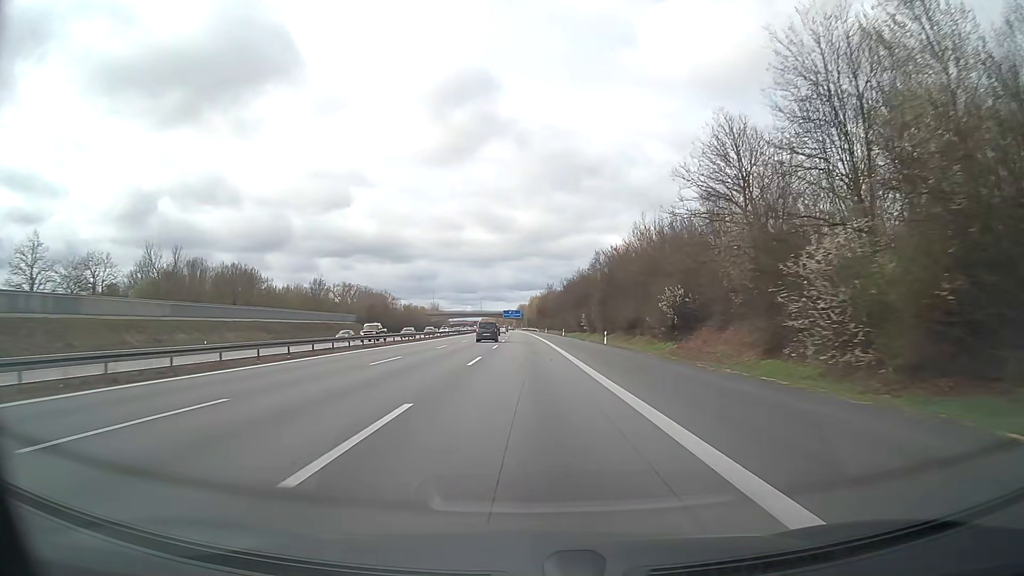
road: motorway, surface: asphalt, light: Day
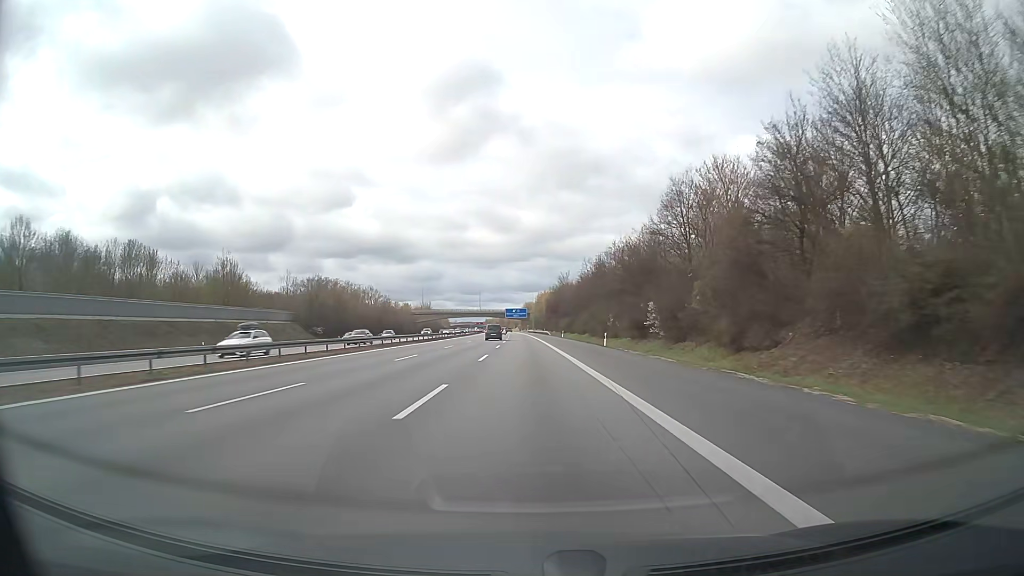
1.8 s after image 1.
(-0.2, +49.8) m; -1°
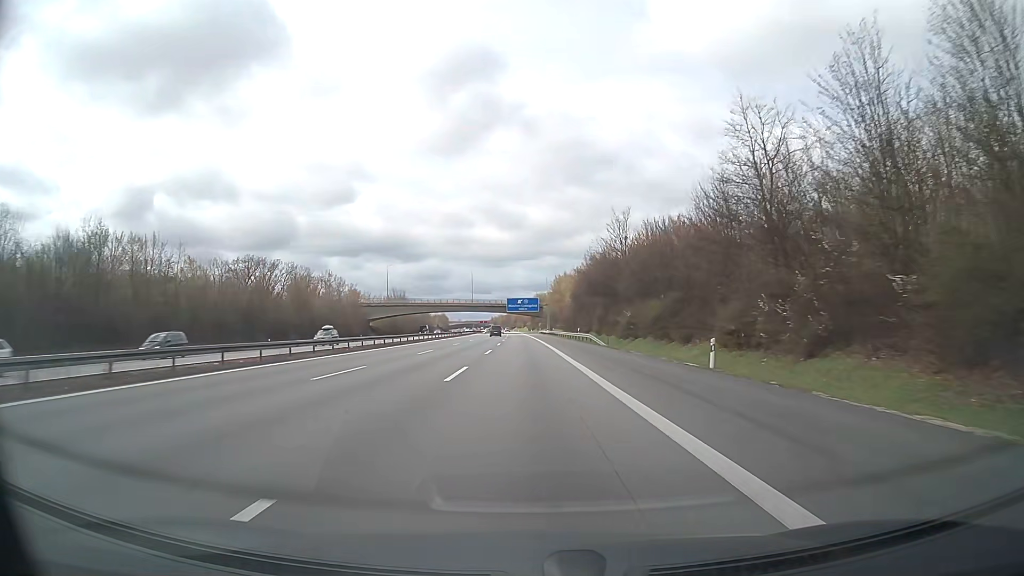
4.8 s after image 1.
(-0.6, +83.0) m; -1°
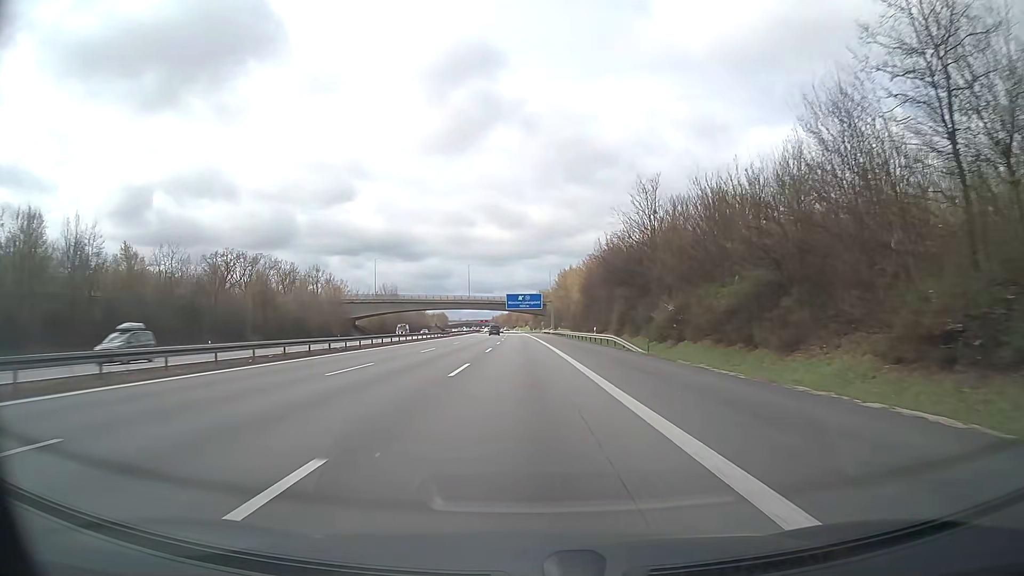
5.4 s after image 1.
(0.0, +16.6) m; 0°
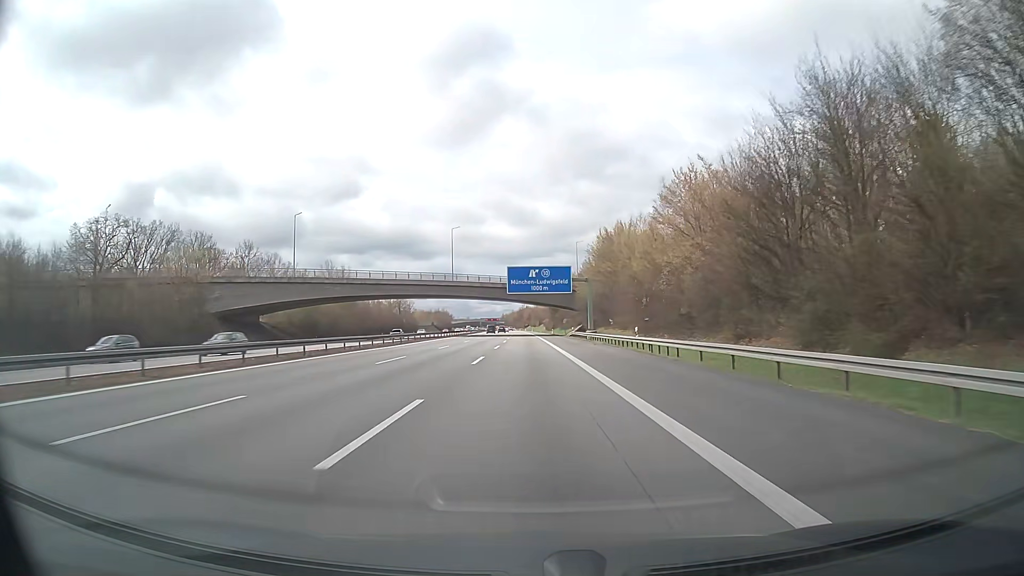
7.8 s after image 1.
(-0.6, +66.4) m; -1°
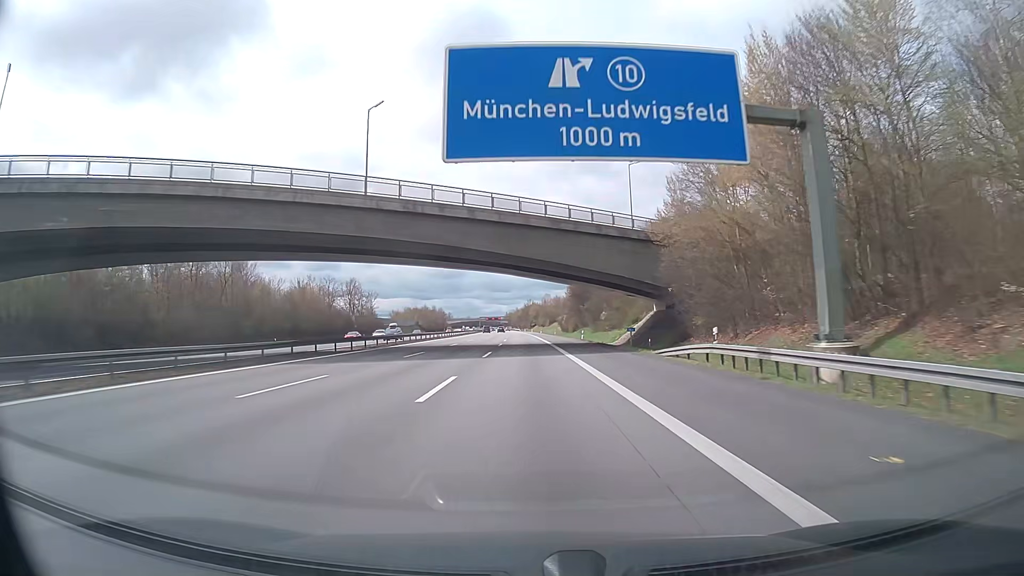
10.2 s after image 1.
(-0.2, +66.4) m; 0°
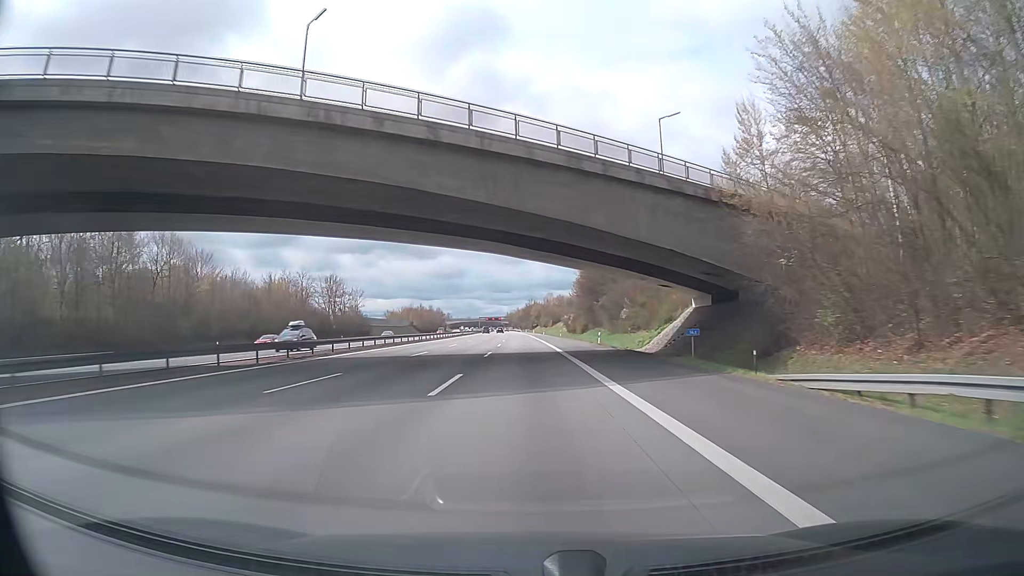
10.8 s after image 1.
(-0.1, +16.6) m; 0°
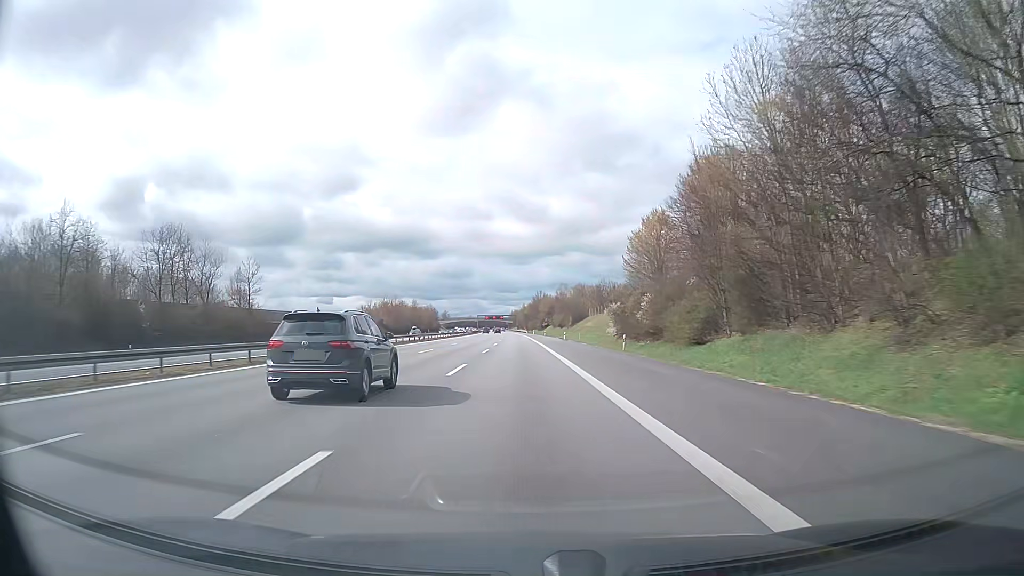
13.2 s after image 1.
(-0.2, +66.4) m; -1°
(0, +10) (0, +20) (0, +30) (0, +40) (0, +50) (0, +60) (-1, +70) (-1, +80) (-1, +90) (-1, +100) m
